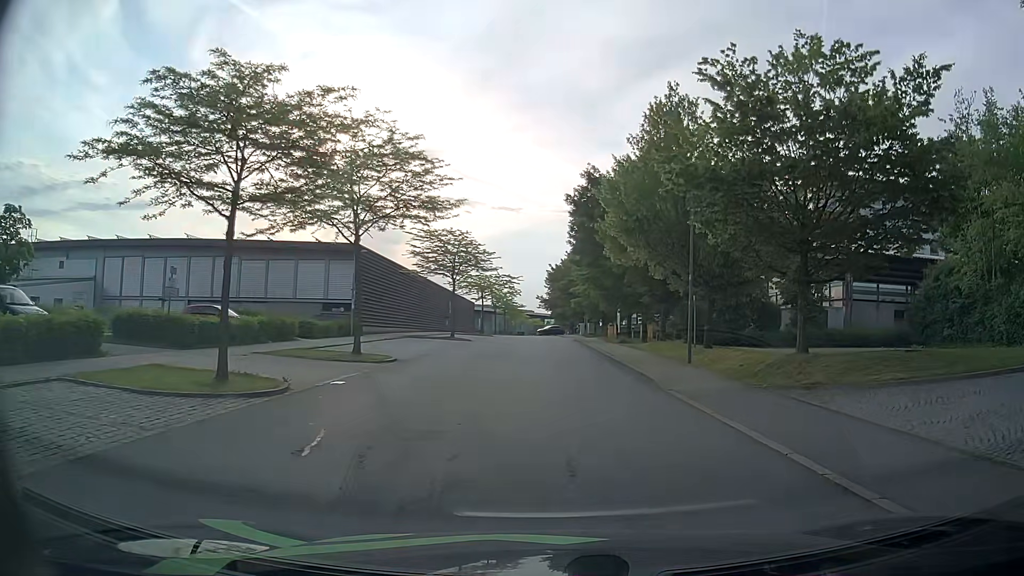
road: residential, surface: asphalt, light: Day
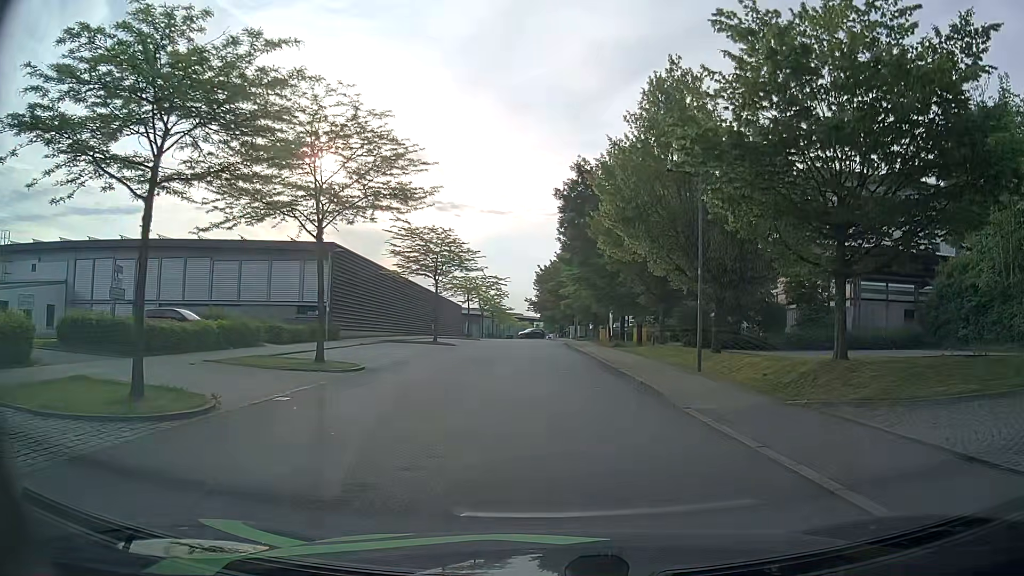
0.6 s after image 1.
(-0.1, +2.7) m; +1°
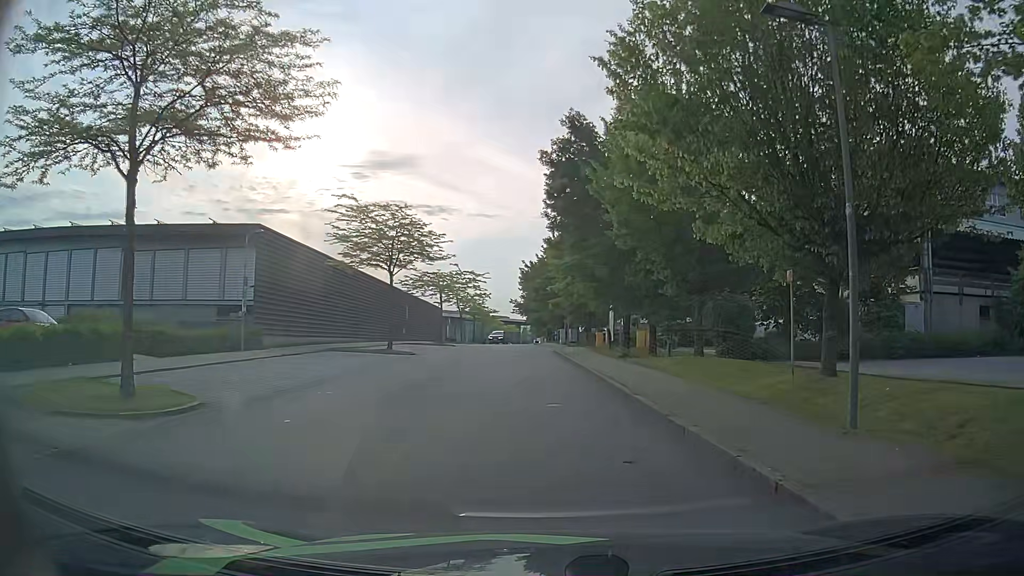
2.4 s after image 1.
(0.0, +9.6) m; -1°
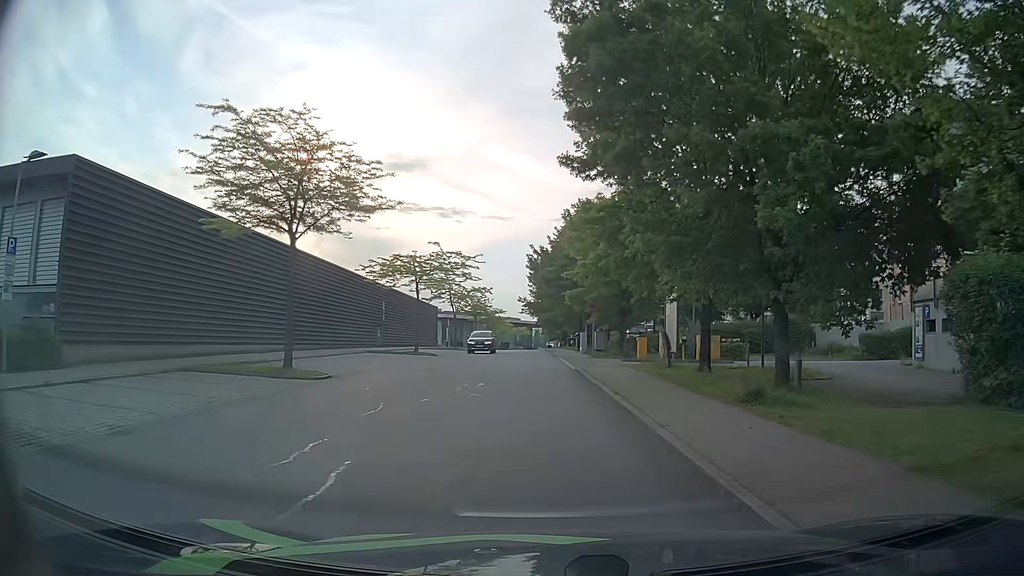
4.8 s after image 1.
(+0.2, +15.5) m; 0°
